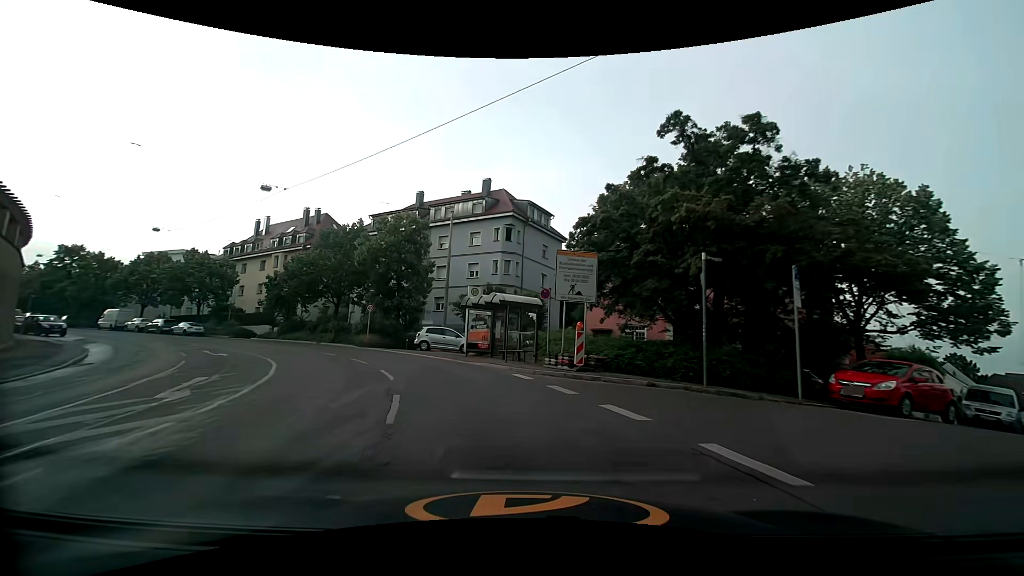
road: secondary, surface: asphalt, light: Day
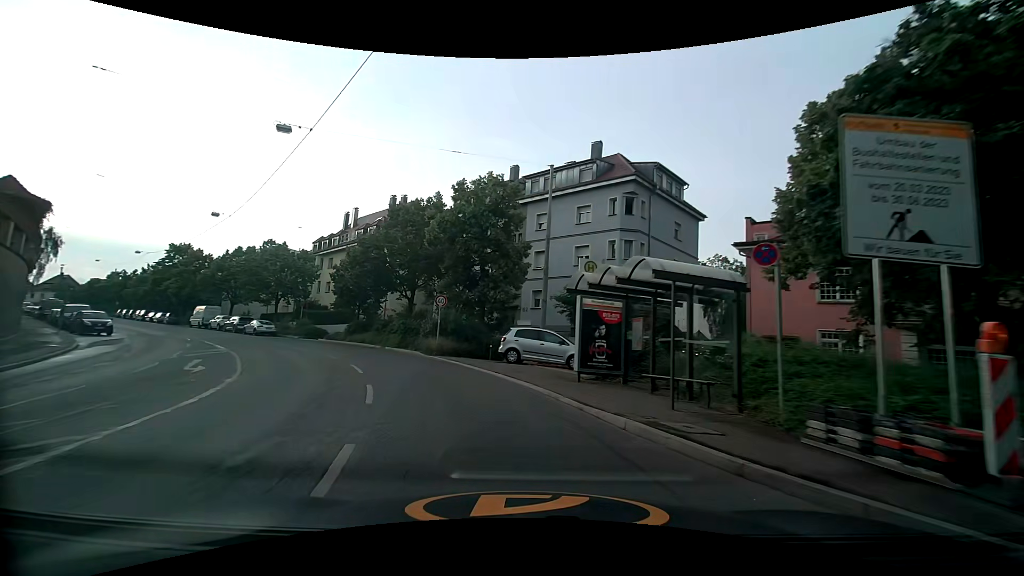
(-1.1, +10.8) m; -12°
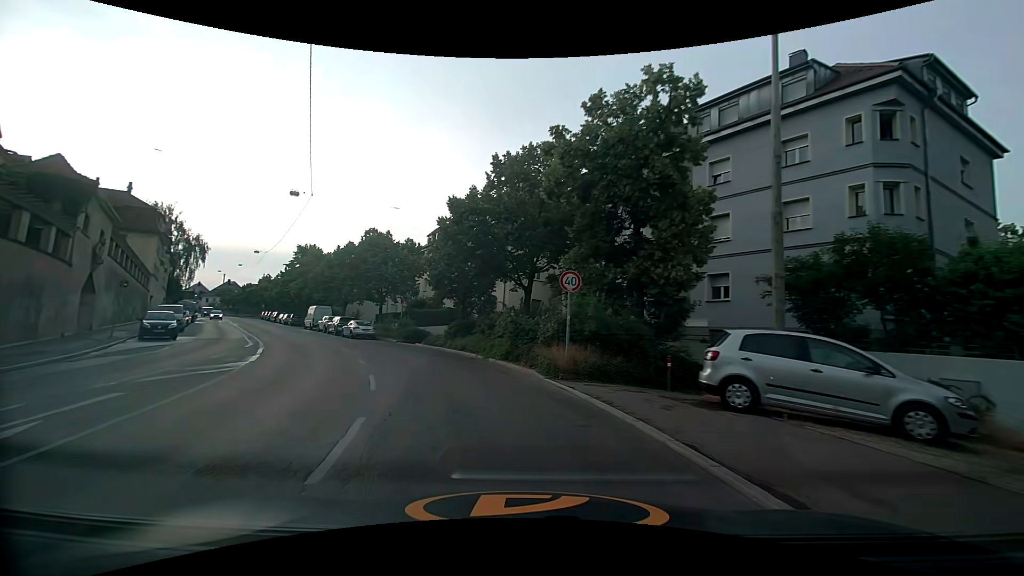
(-1.5, +11.0) m; -16°
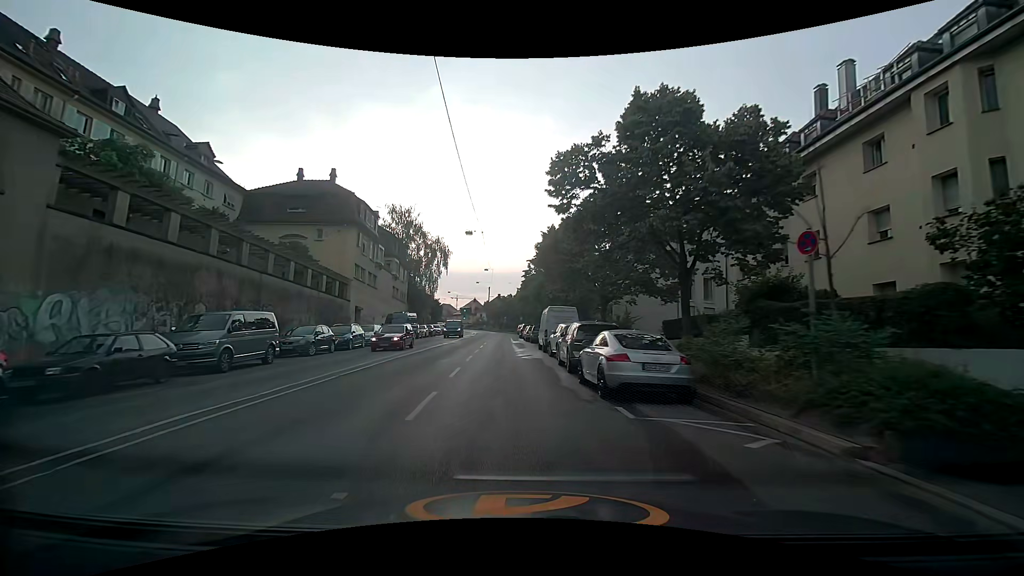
(-7.9, +26.9) m; -30°
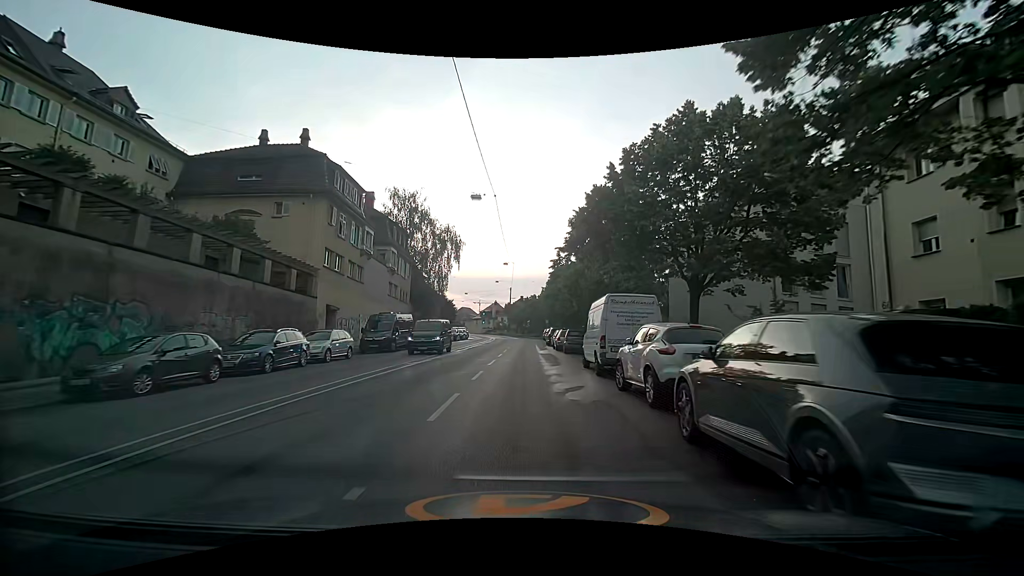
(-0.6, +12.0) m; -3°
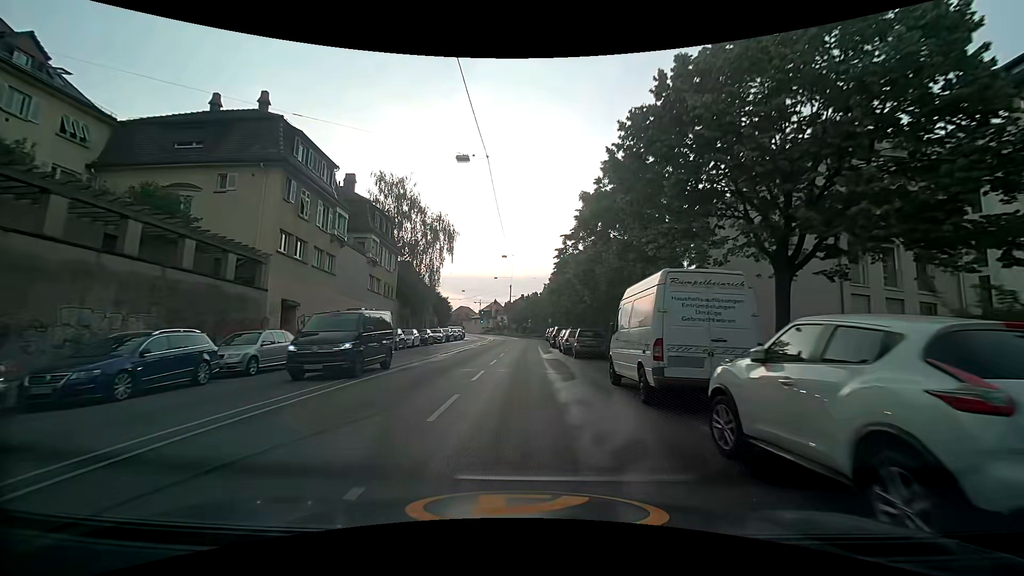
(0.0, +6.2) m; 0°
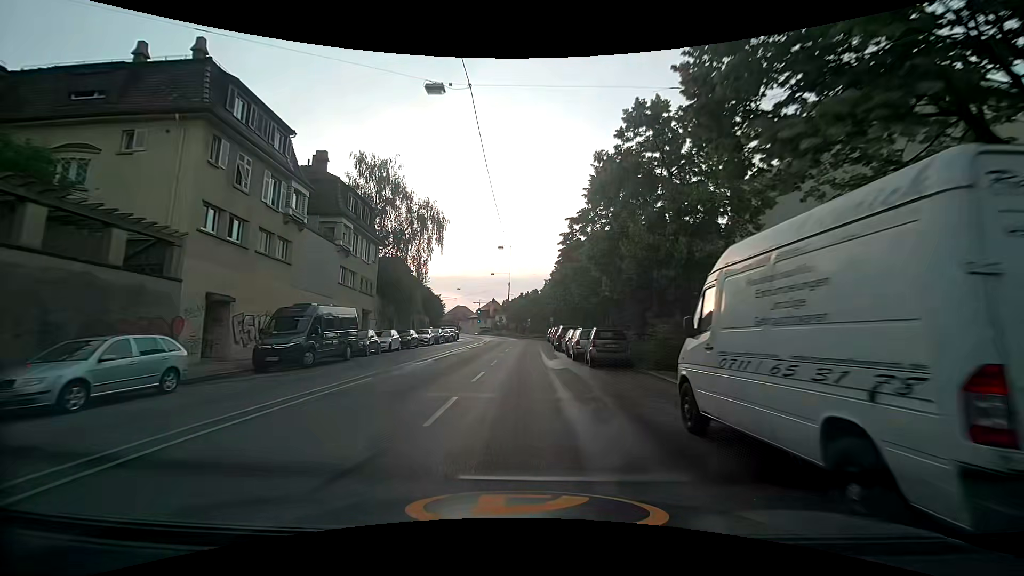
(0.0, +6.3) m; 0°
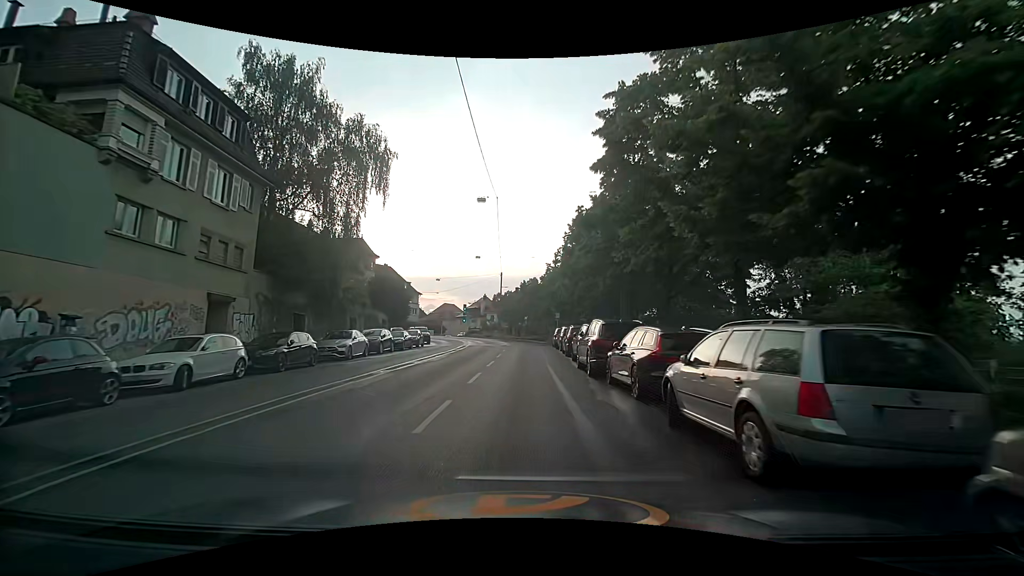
(0.0, +18.8) m; 0°
(0, +10) (0, +20) (0, +30) (0, +40) (0, +50) (-1, +60) (-4, +69) (-9, +78) (-15, +86) (-23, +92) m
